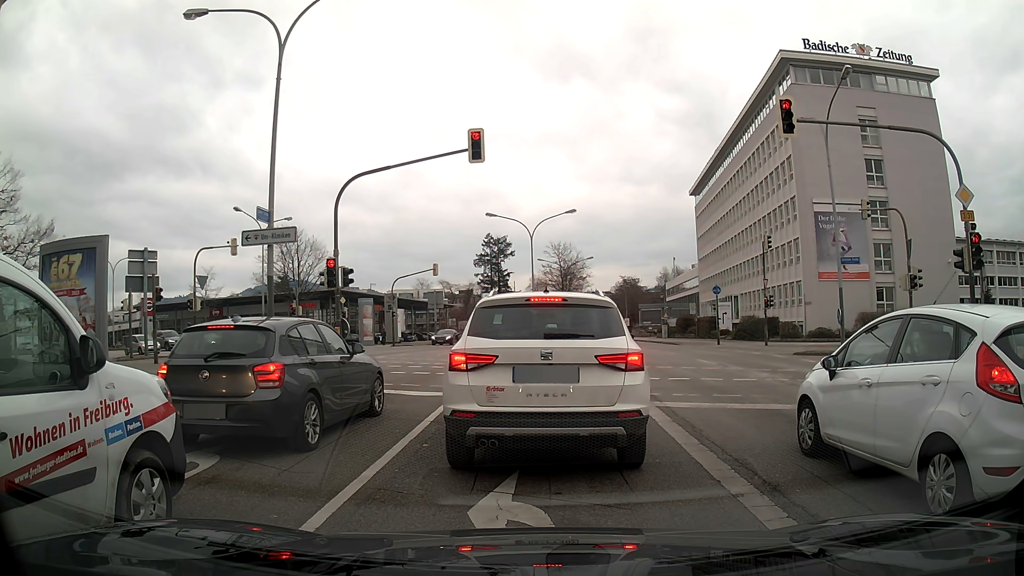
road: primary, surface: asphalt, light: Day
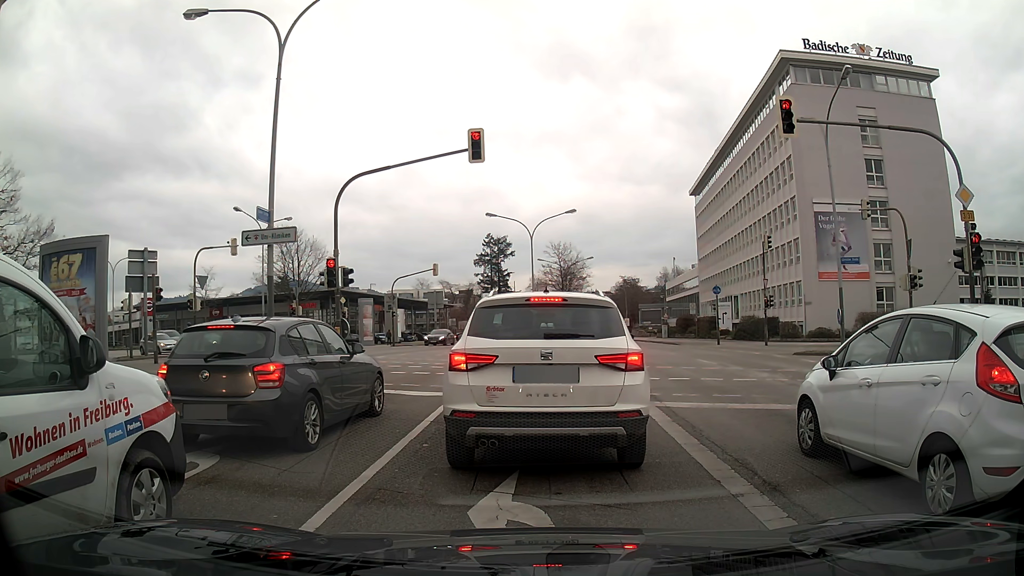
(0.0, 0.0) m; 0°
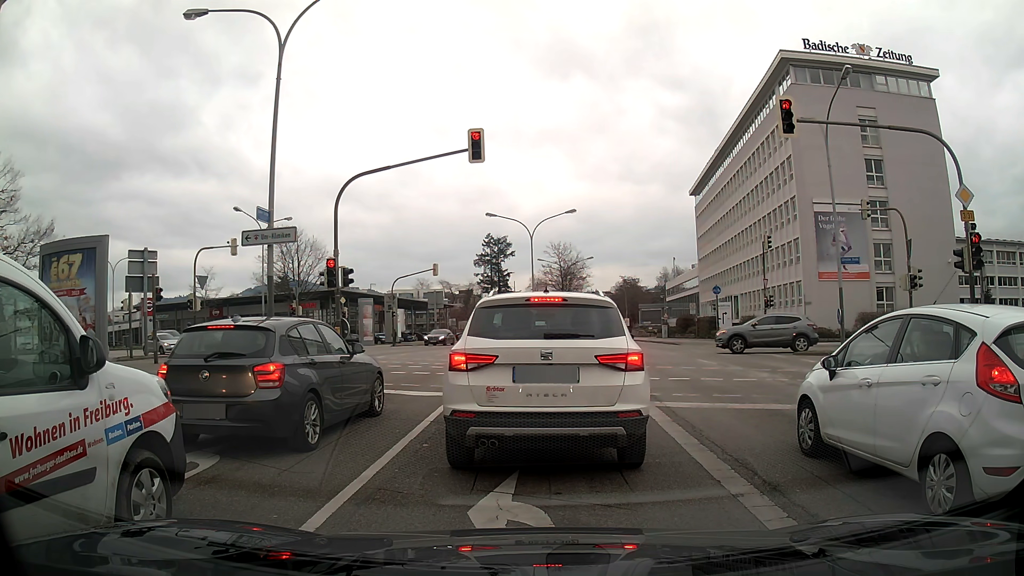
(0.0, 0.0) m; 0°
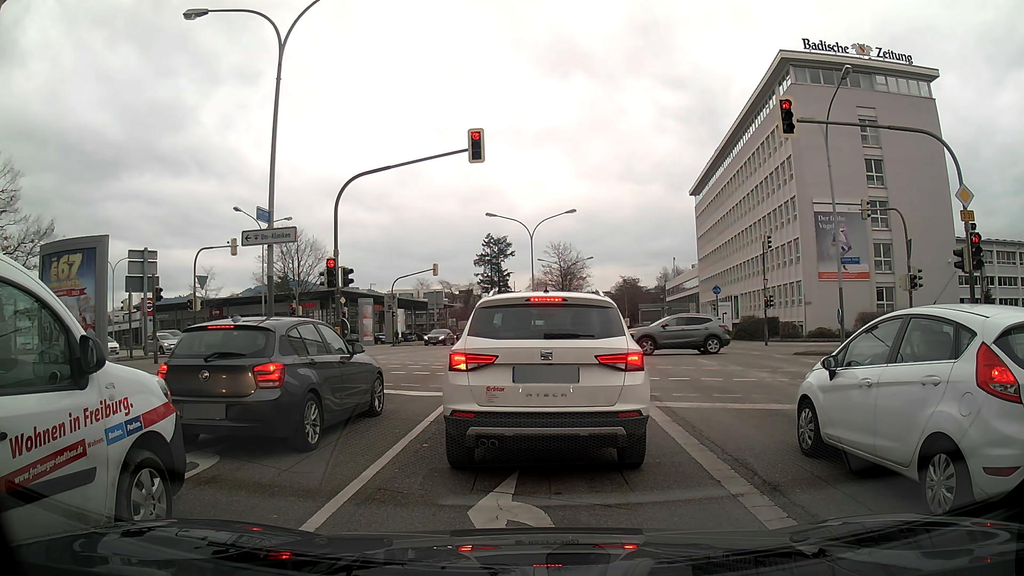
(0.0, 0.0) m; 0°
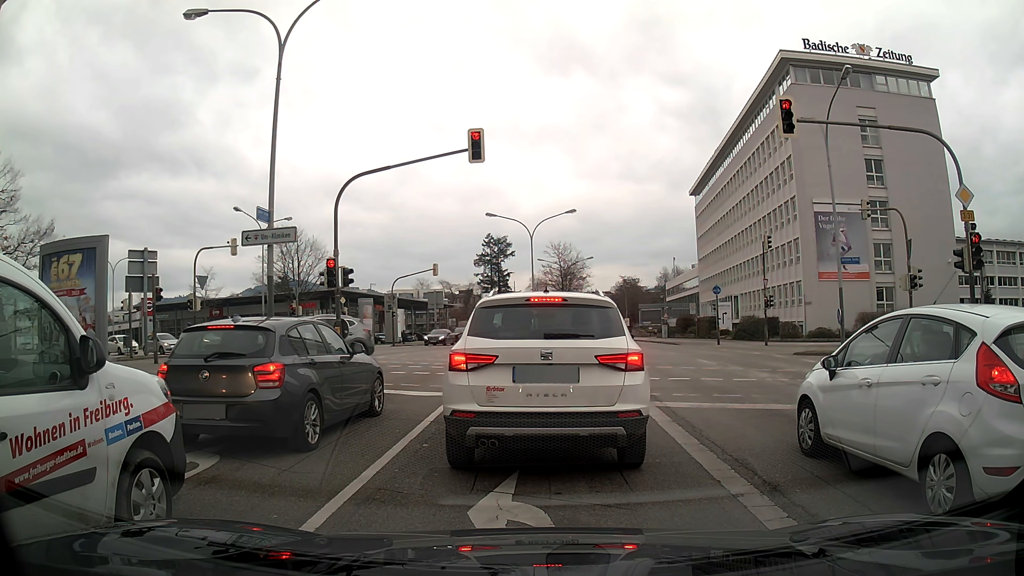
(0.0, 0.0) m; 0°
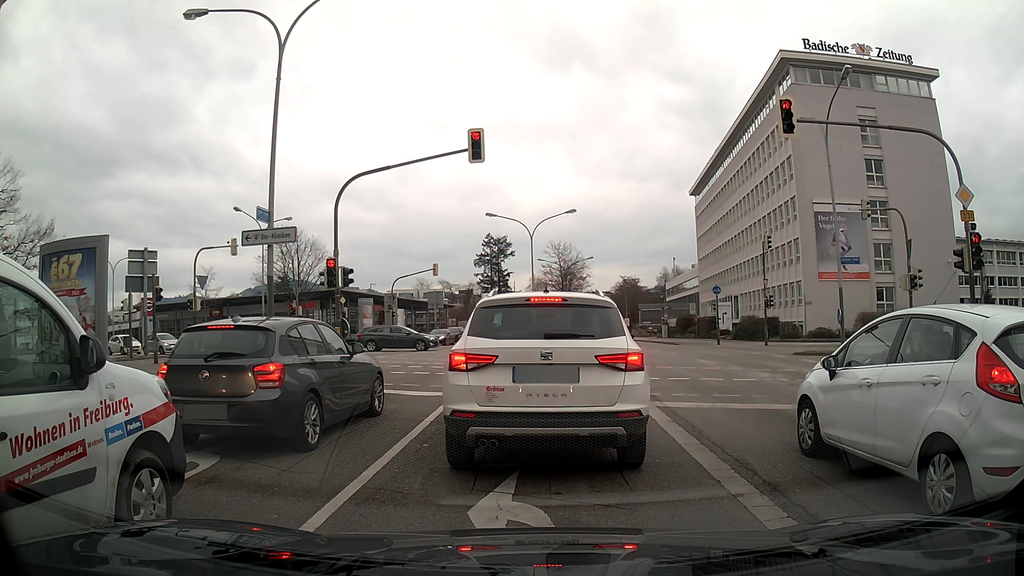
(0.0, 0.0) m; 0°
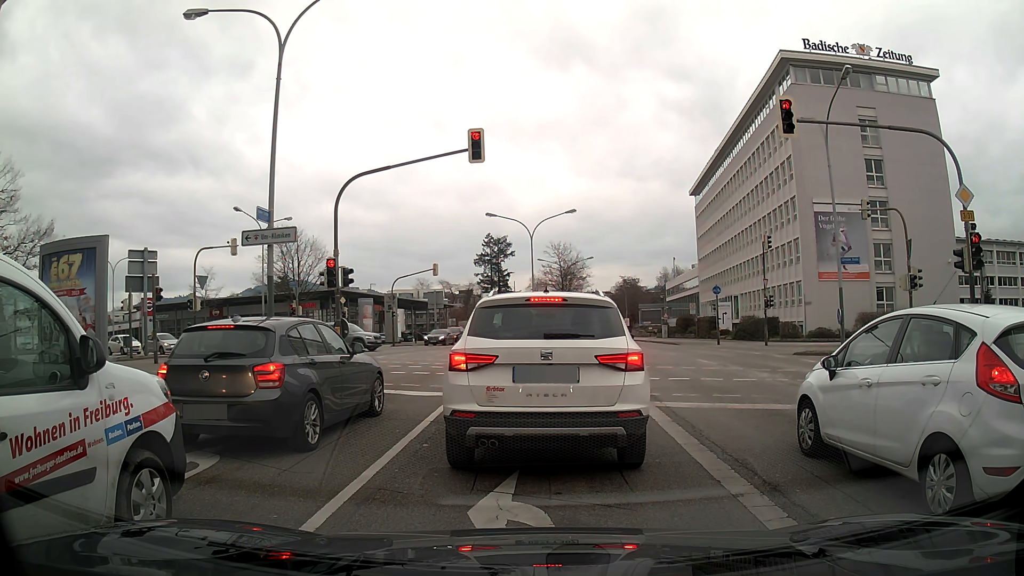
(0.0, 0.0) m; 0°
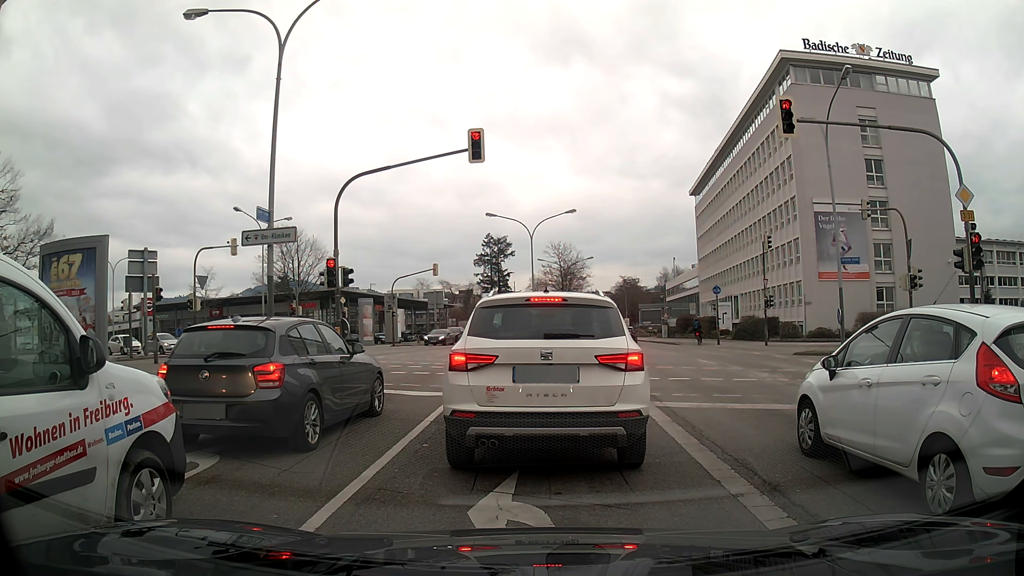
(0.0, 0.0) m; 0°
